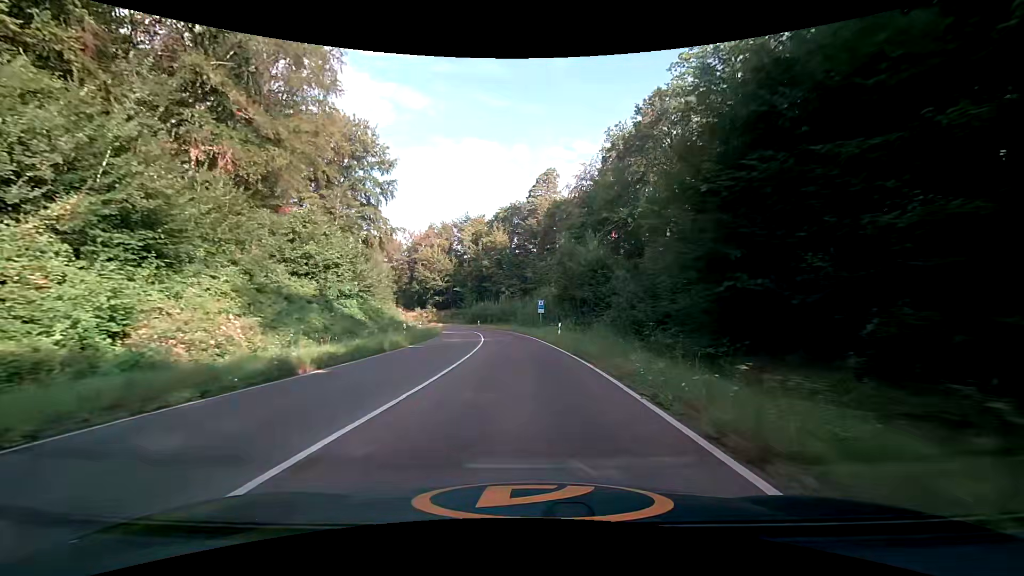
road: trunk_link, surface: asphalt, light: Day
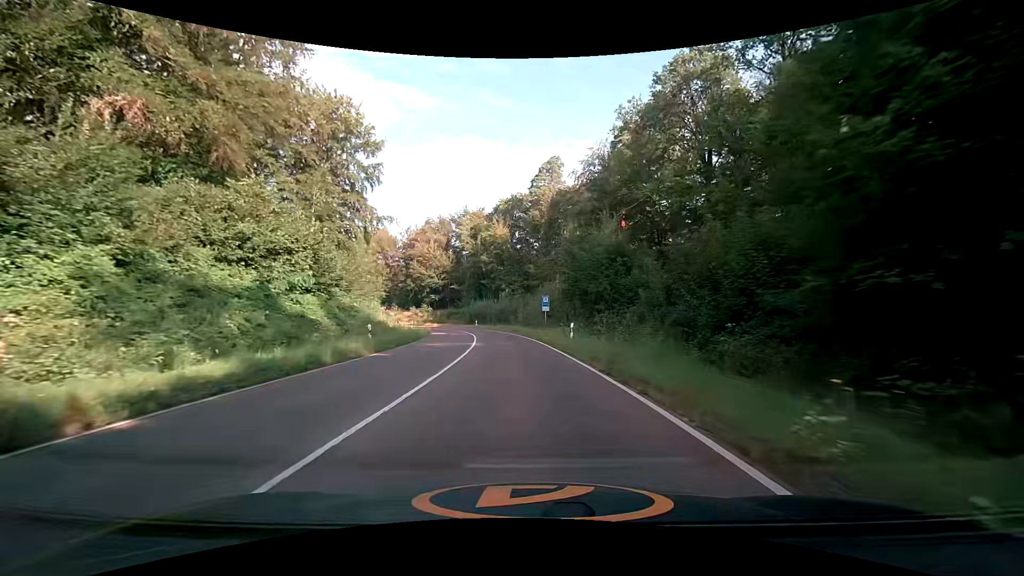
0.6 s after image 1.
(0.0, +7.4) m; 0°
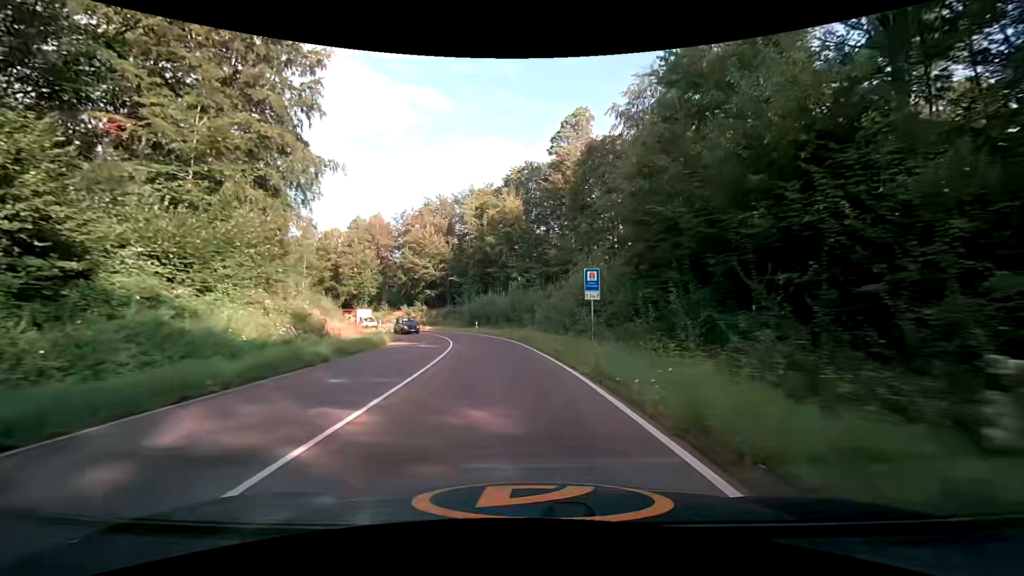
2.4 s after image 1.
(-0.3, +22.4) m; -2°
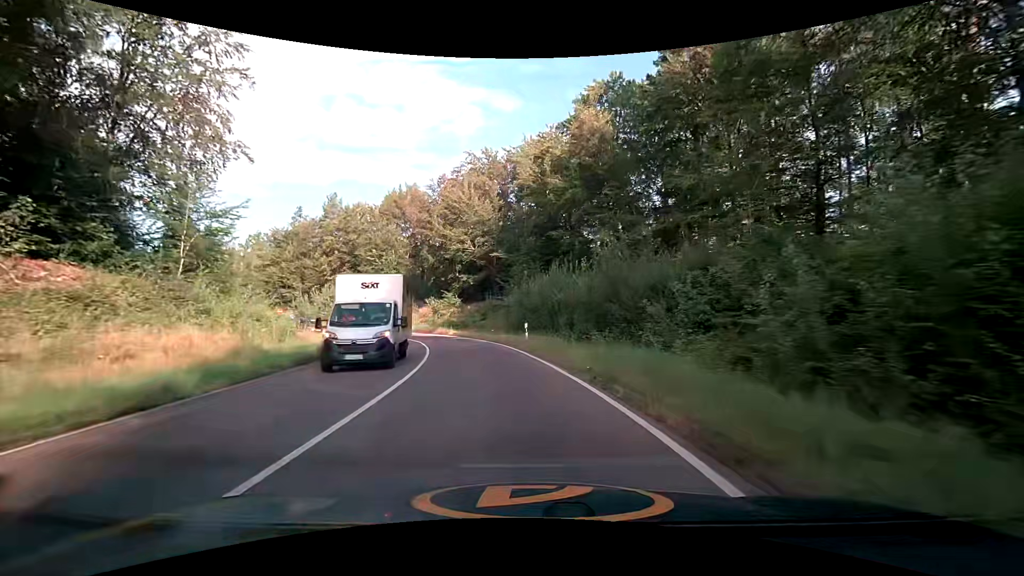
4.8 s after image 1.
(-2.1, +29.0) m; -8°
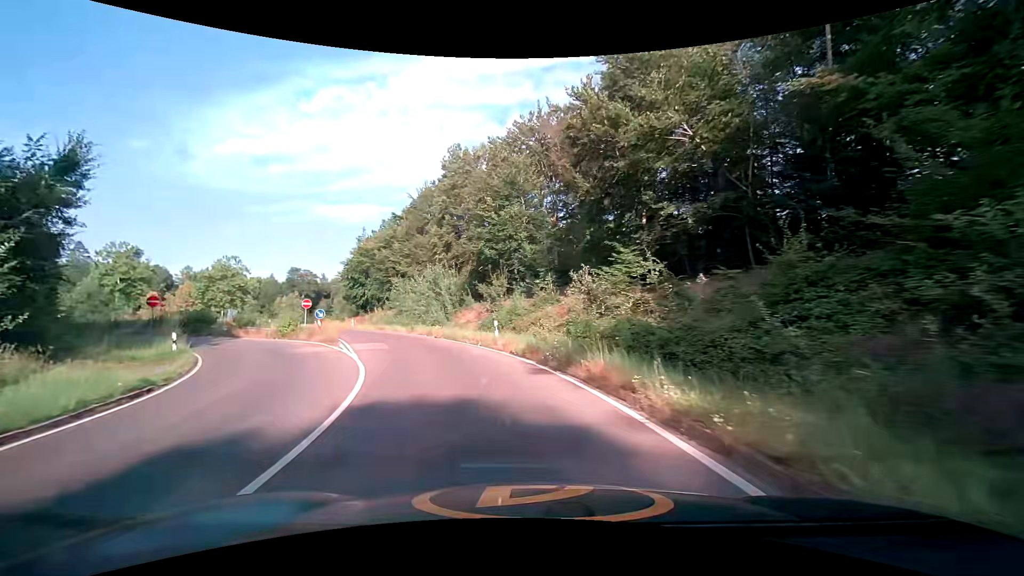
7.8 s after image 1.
(-5.0, +34.7) m; -19°
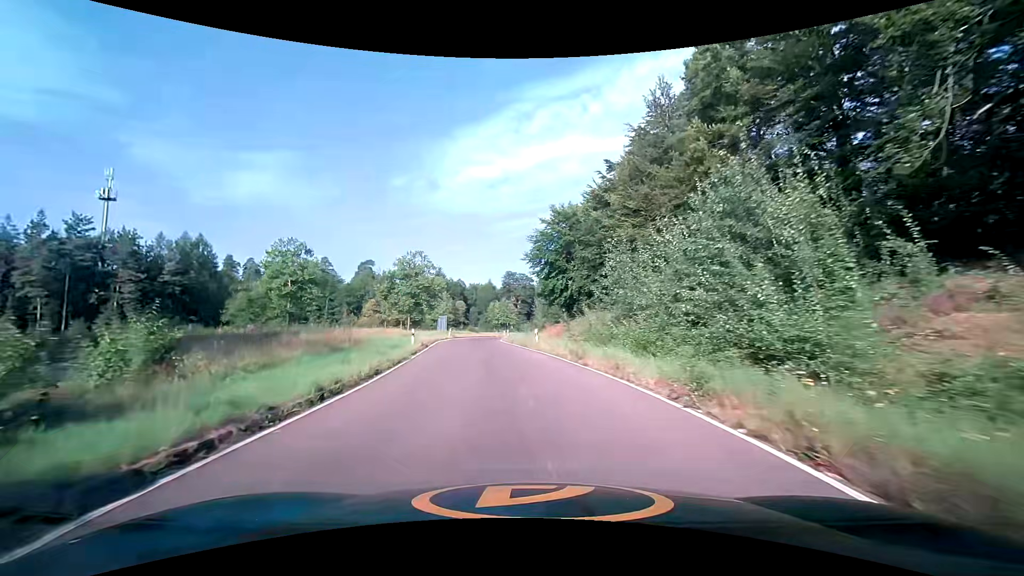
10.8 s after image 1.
(-7.7, +32.0) m; -25°
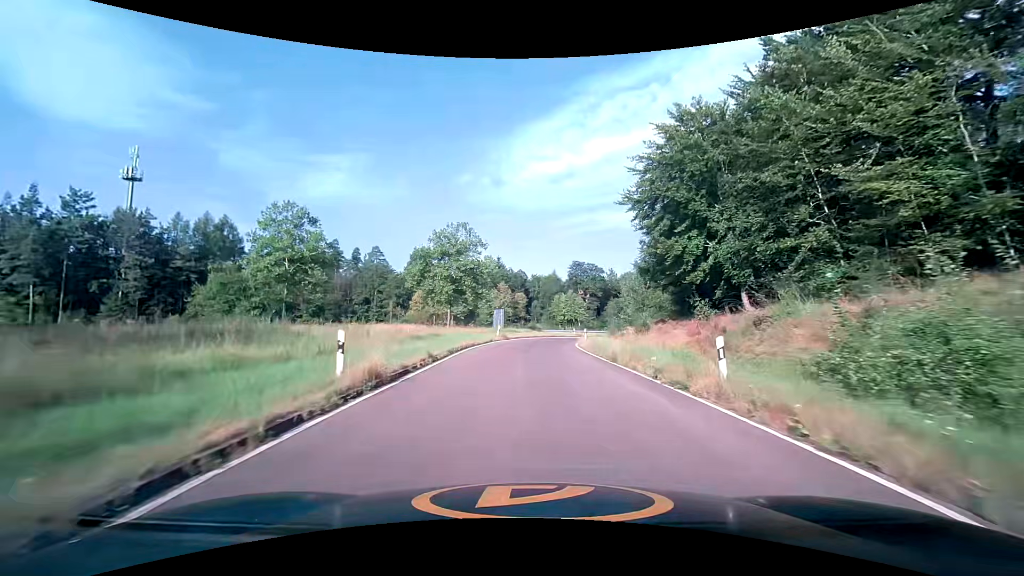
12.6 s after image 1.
(-1.9, +21.5) m; -8°
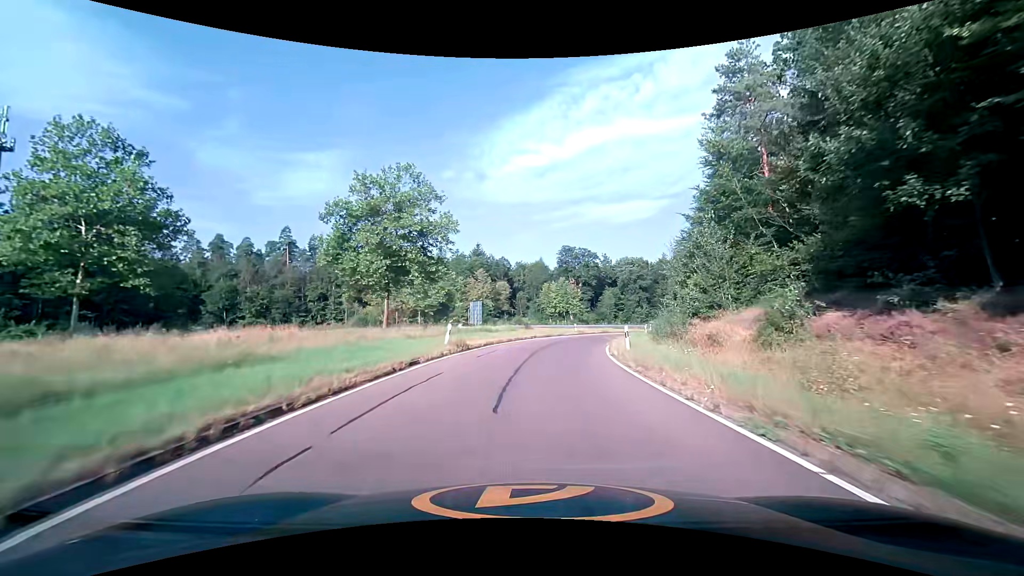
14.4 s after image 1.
(+0.3, +22.2) m; +2°
(0, +10) (+1, +20) (+2, +30) (+4, +40) (+7, +49) (+11, +59) (+15, +68) (+20, +76) (+26, +84) (+32, +92) m
